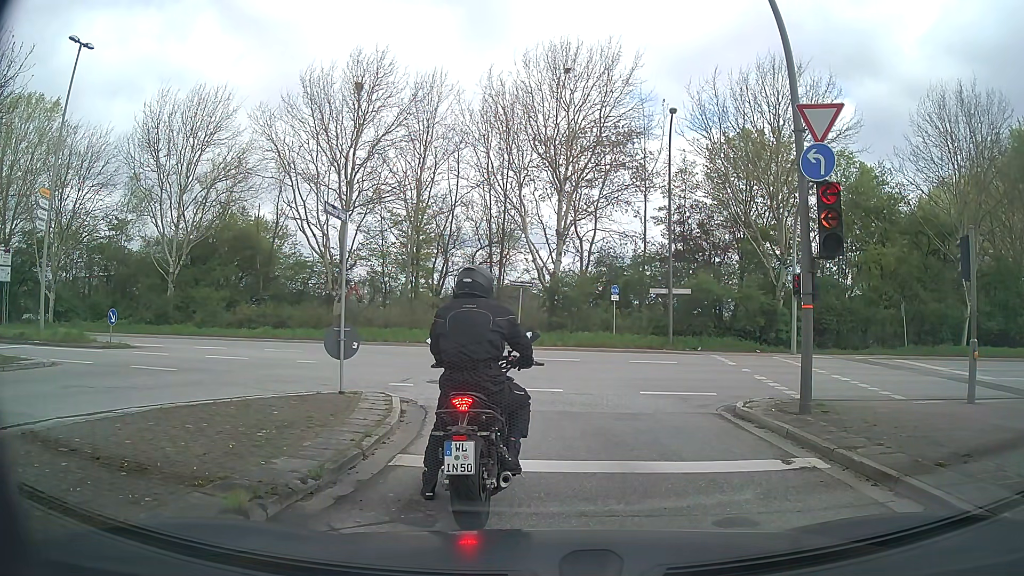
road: secondary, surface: asphalt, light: Day
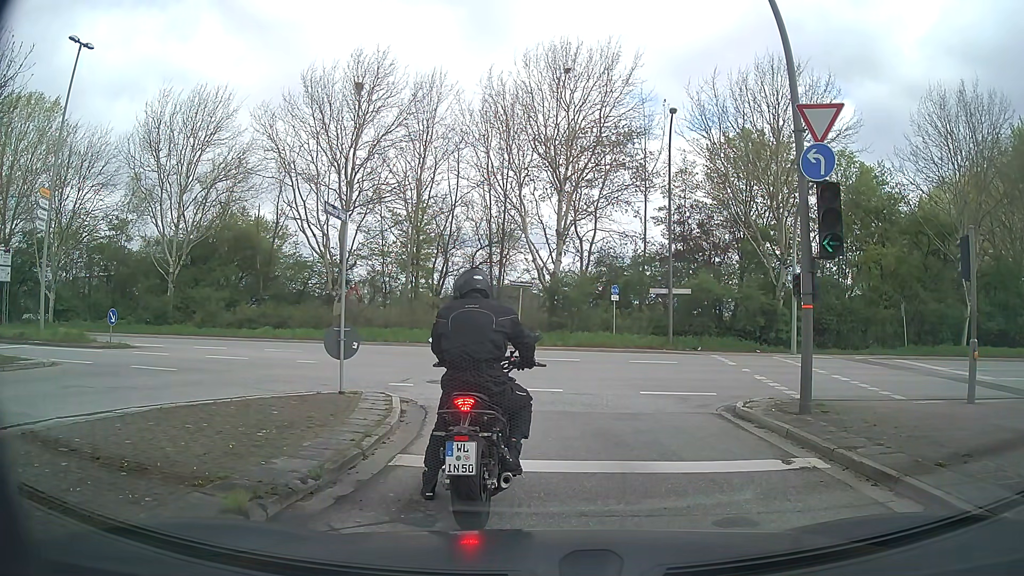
(0.0, 0.0) m; 0°
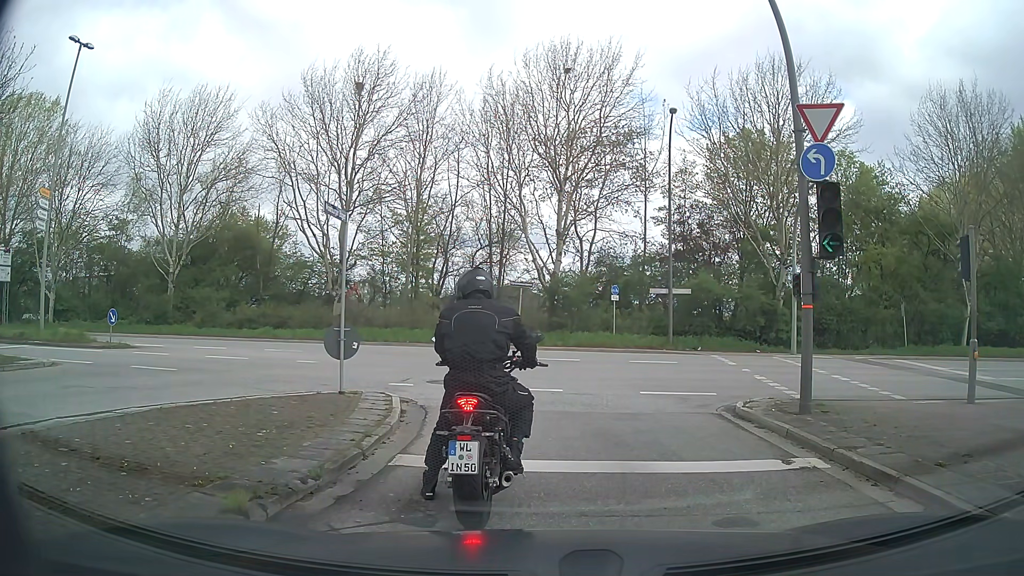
(0.0, 0.0) m; 0°
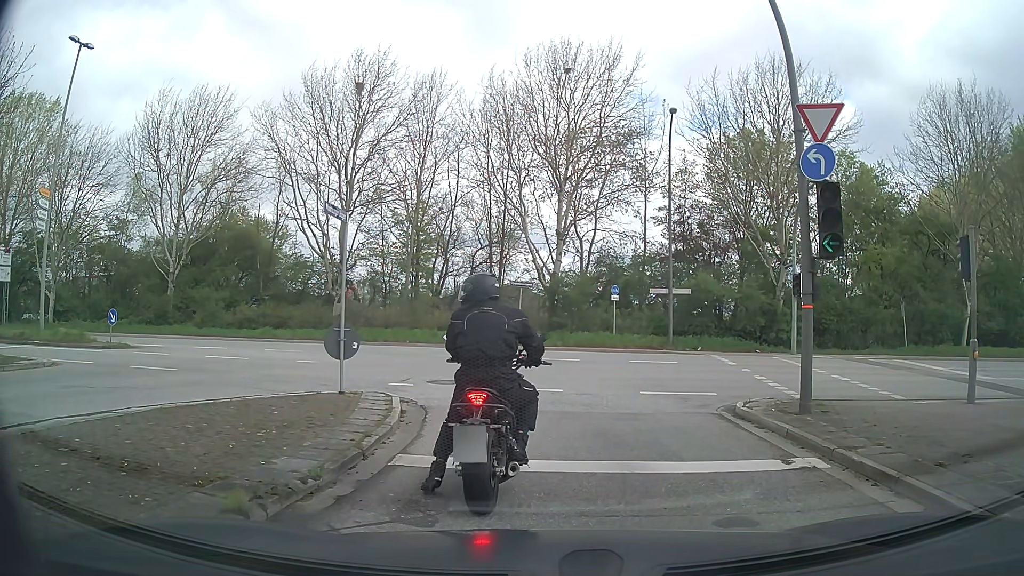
(0.0, 0.0) m; 0°
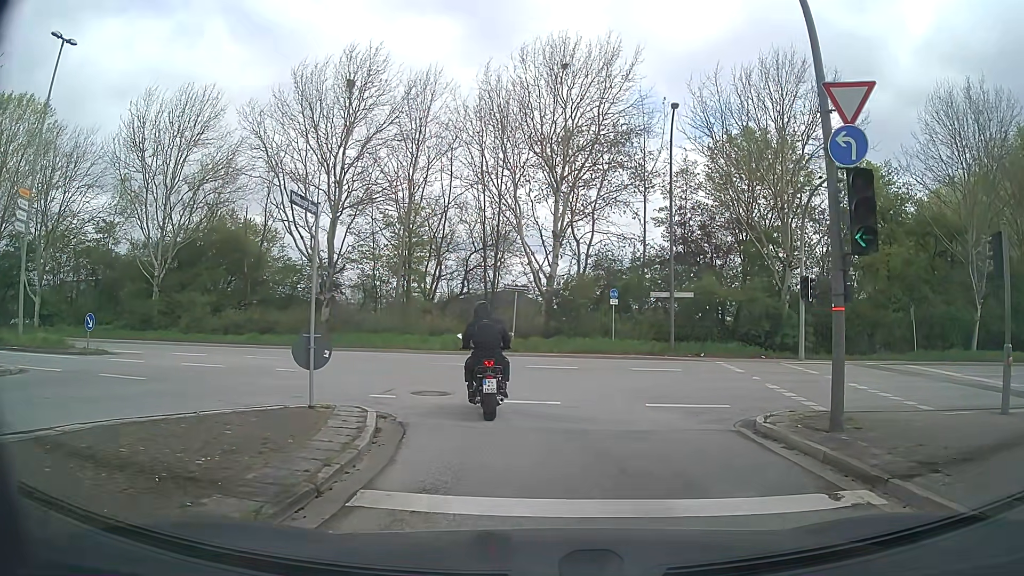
(0.0, +1.4) m; +1°
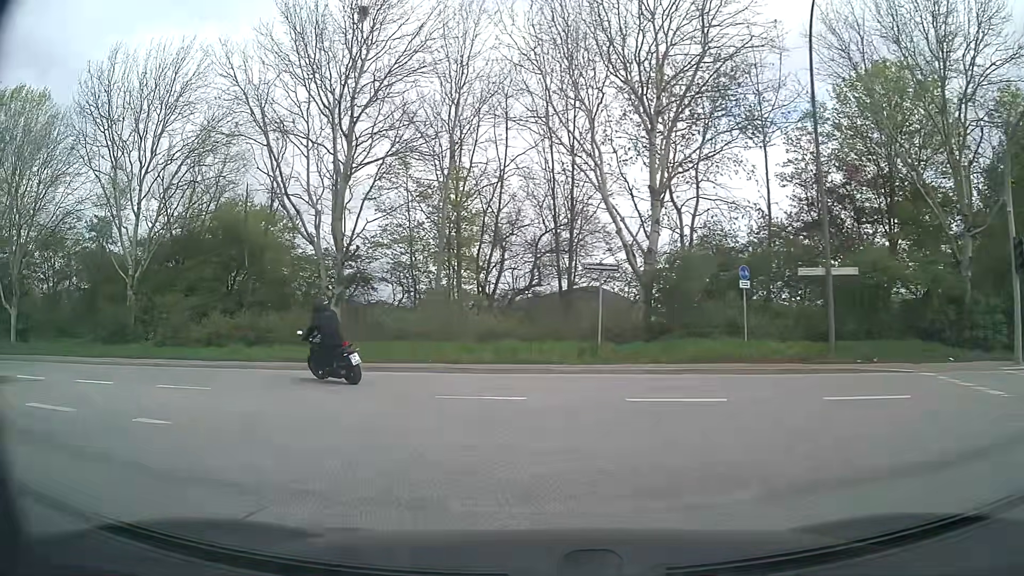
(-0.5, +9.7) m; -7°
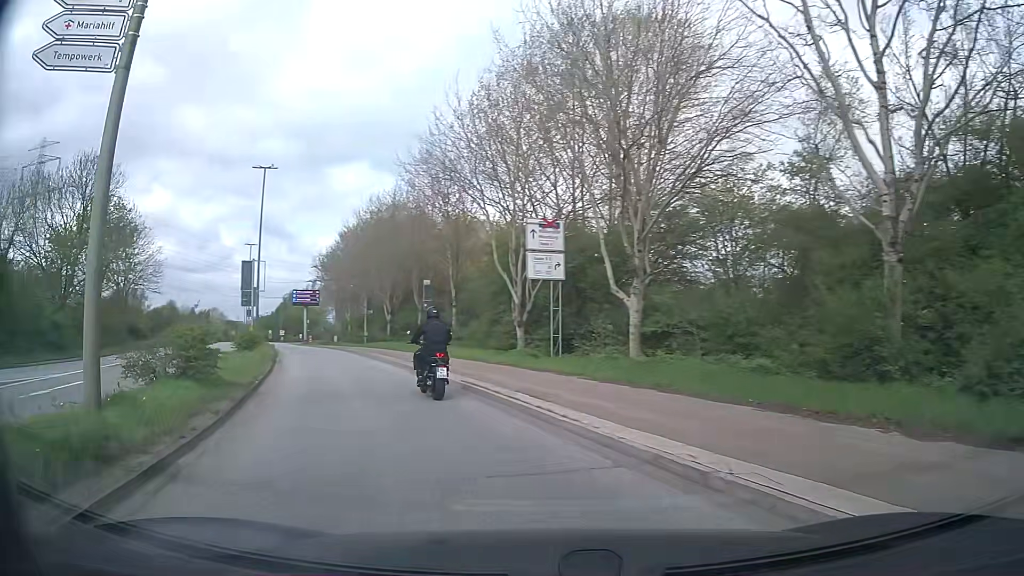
(-9.3, +14.9) m; -63°
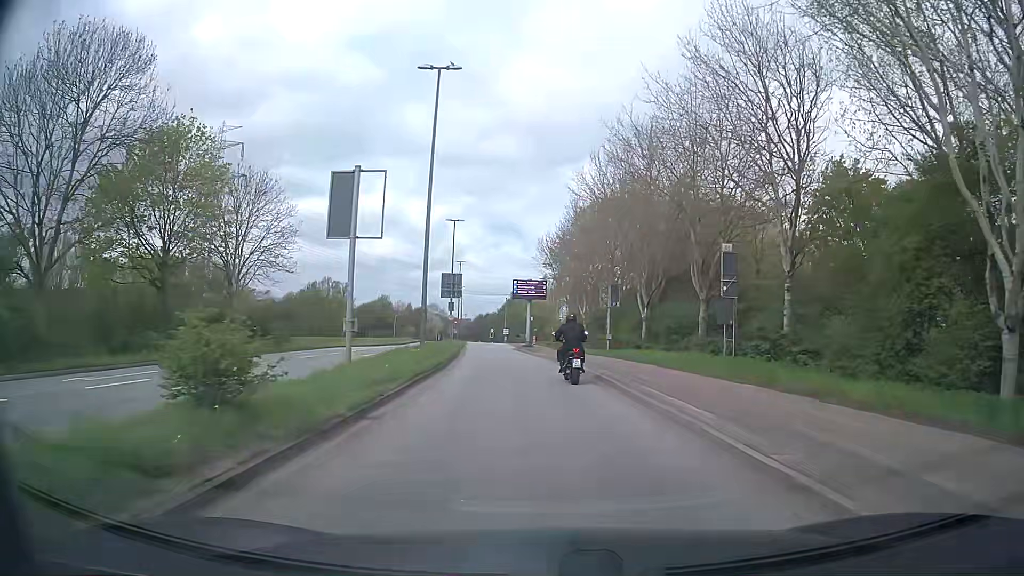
(-5.4, +19.4) m; -22°
(0, +10) (-1, +20) (-1, +30) (-2, +40) (-3, +50) (-4, +60) (-5, +70) (-6, +80) (-6, +90) (-7, +100) m
